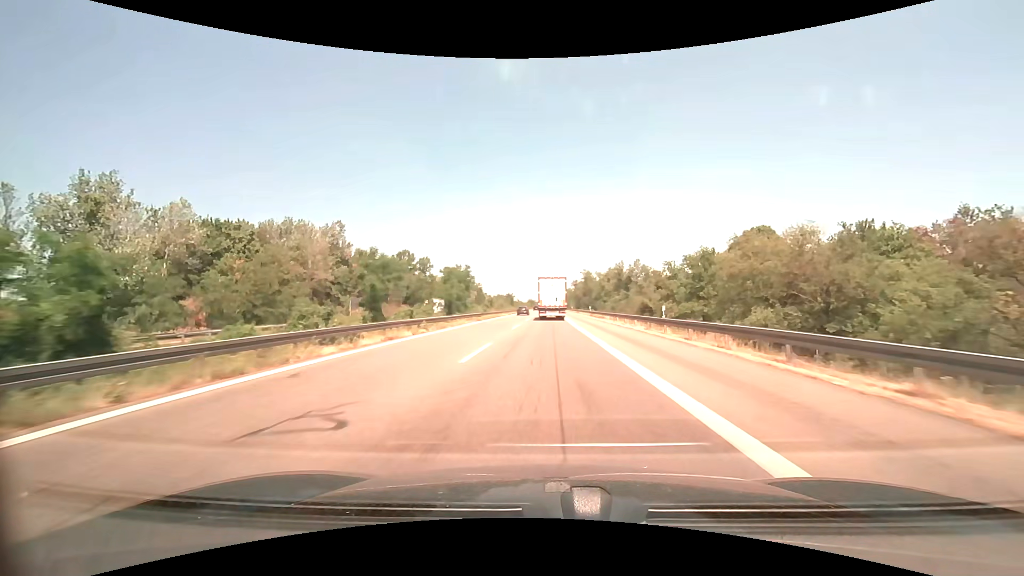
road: motorway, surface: asphalt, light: Day
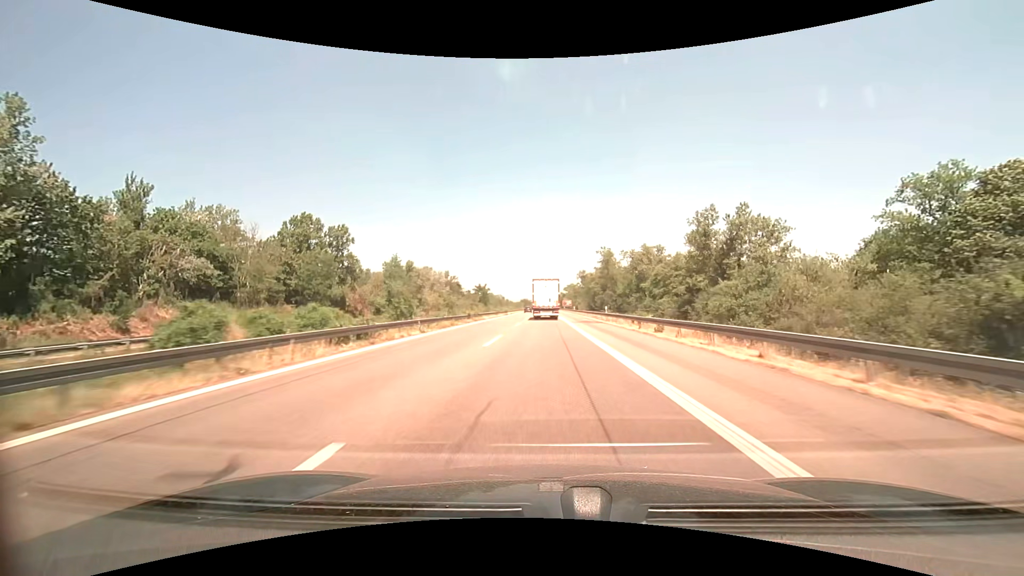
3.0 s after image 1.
(+0.3, +67.2) m; 0°
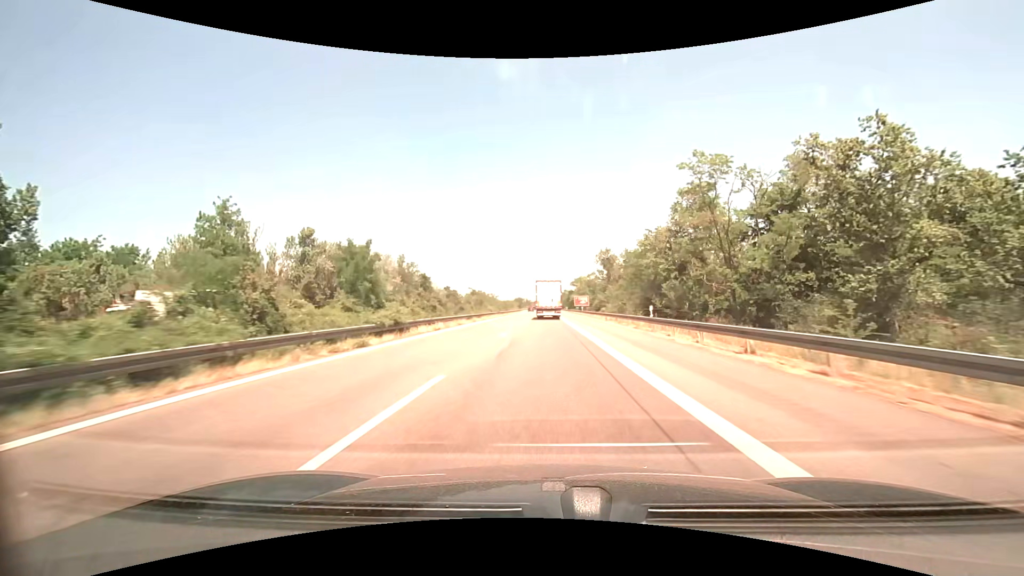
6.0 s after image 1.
(-0.1, +67.2) m; 0°
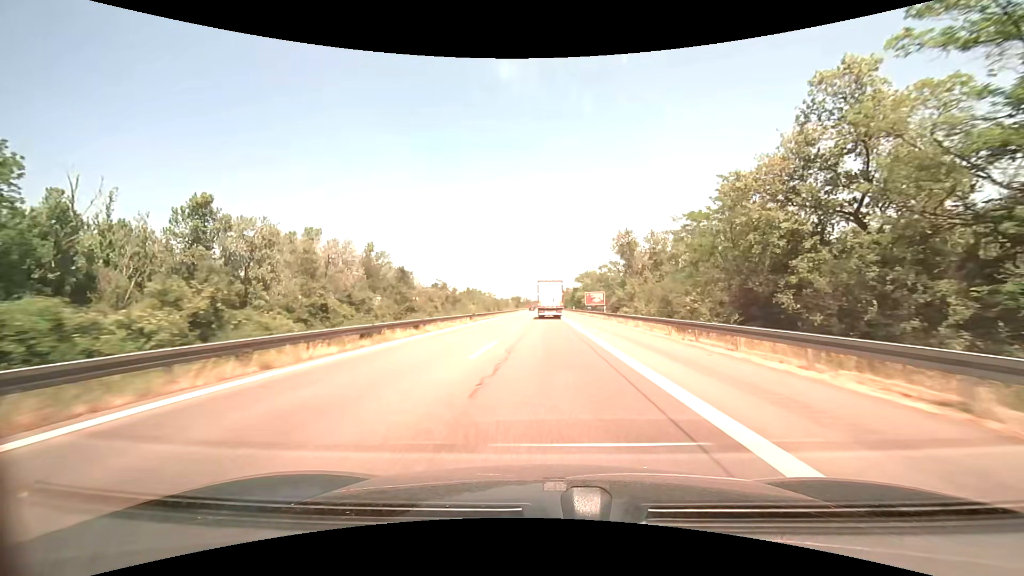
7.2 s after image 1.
(-0.1, +27.0) m; 0°
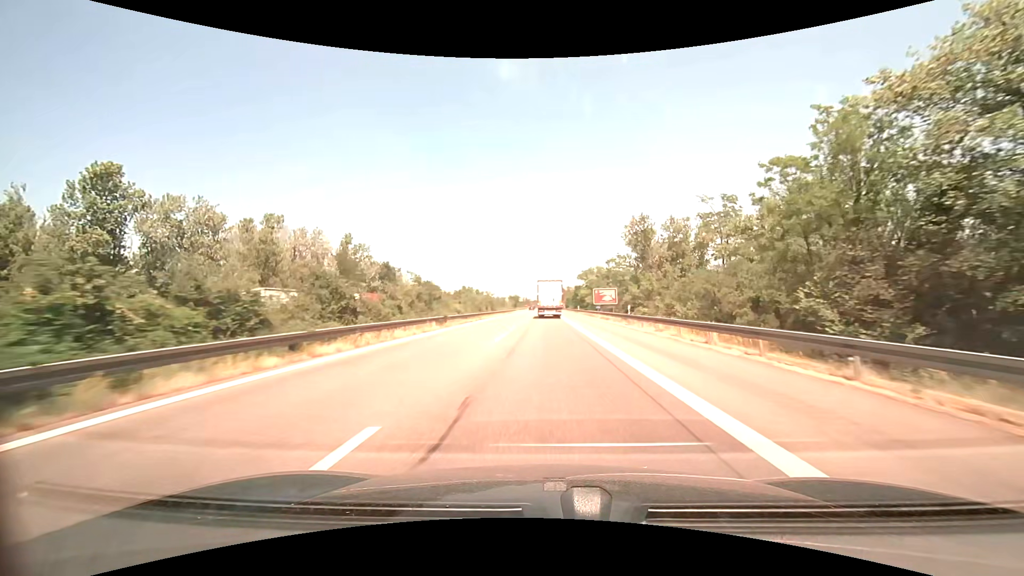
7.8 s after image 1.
(0.0, +13.6) m; 0°
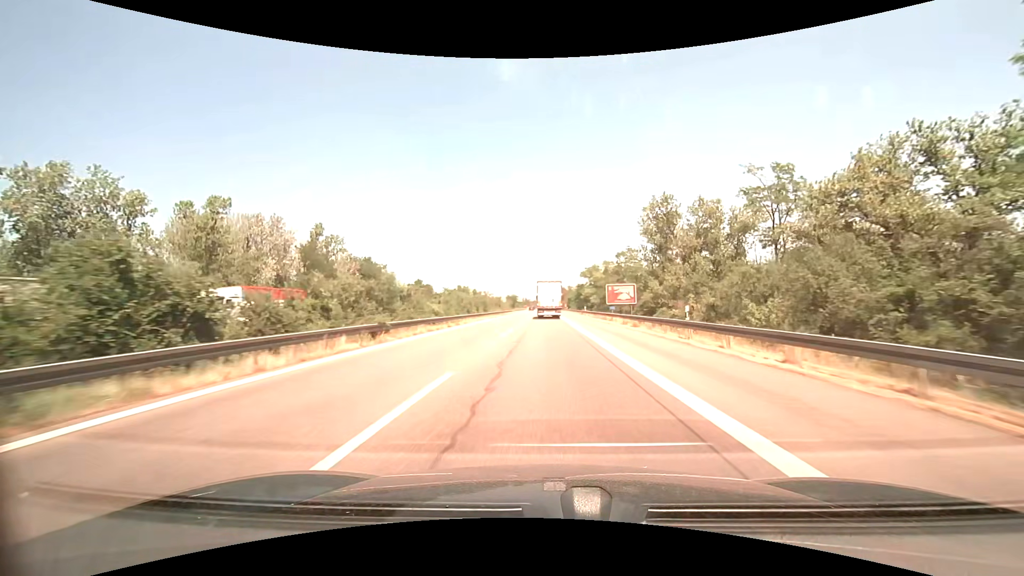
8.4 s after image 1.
(0.0, +13.6) m; 0°
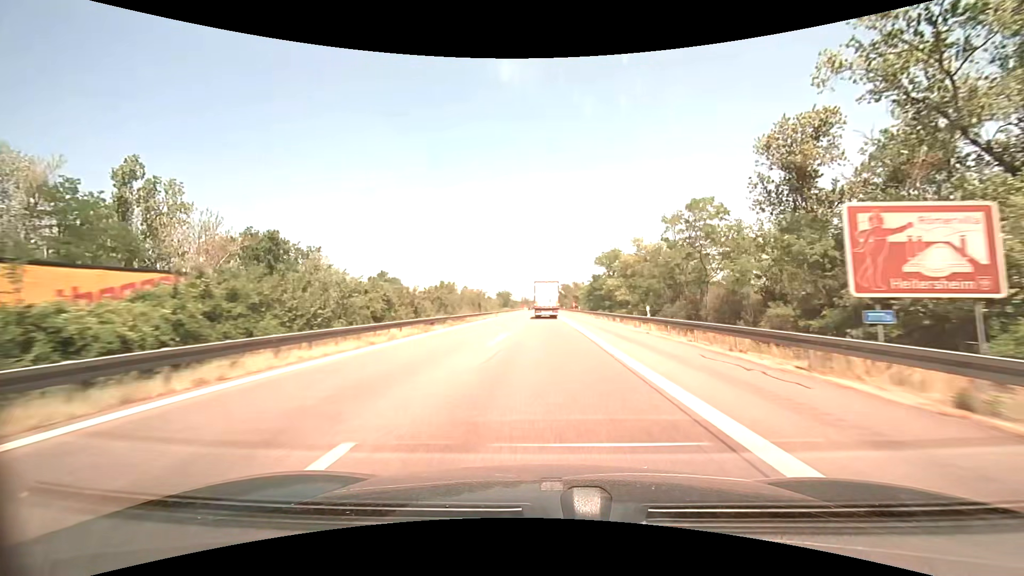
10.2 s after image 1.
(-0.1, +41.1) m; 0°
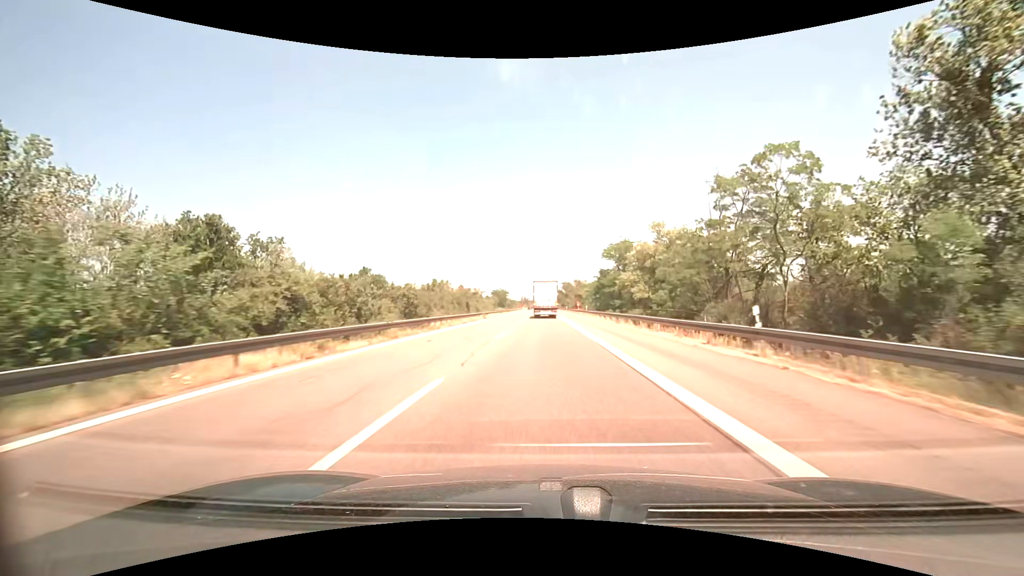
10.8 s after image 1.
(0.0, +13.8) m; 0°
(0, +10) (0, +20) (0, +30) (0, +40) (0, +50) (0, +60) (0, +70) (0, +80) (0, +90) (0, +100) m
